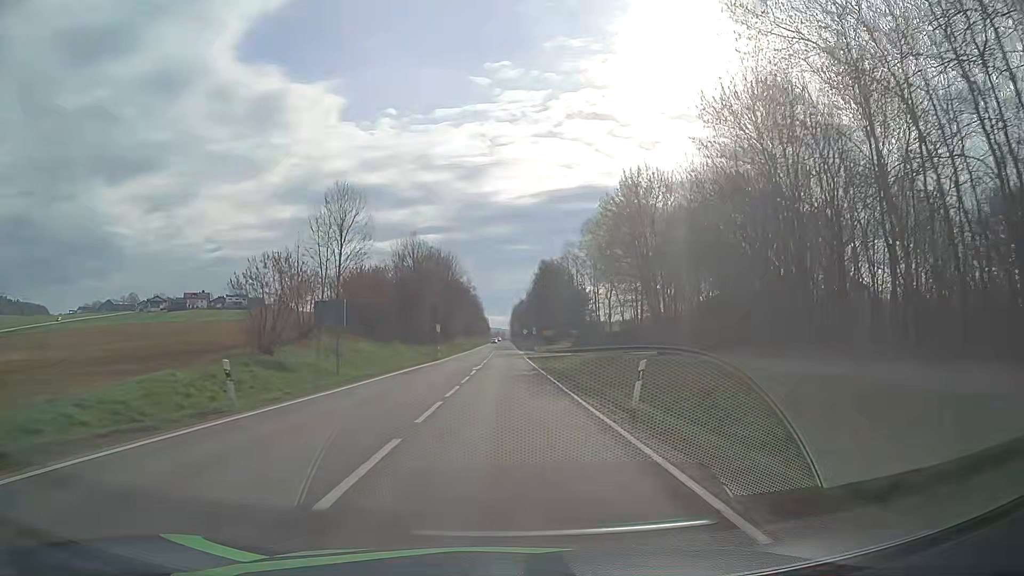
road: secondary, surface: asphalt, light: Day
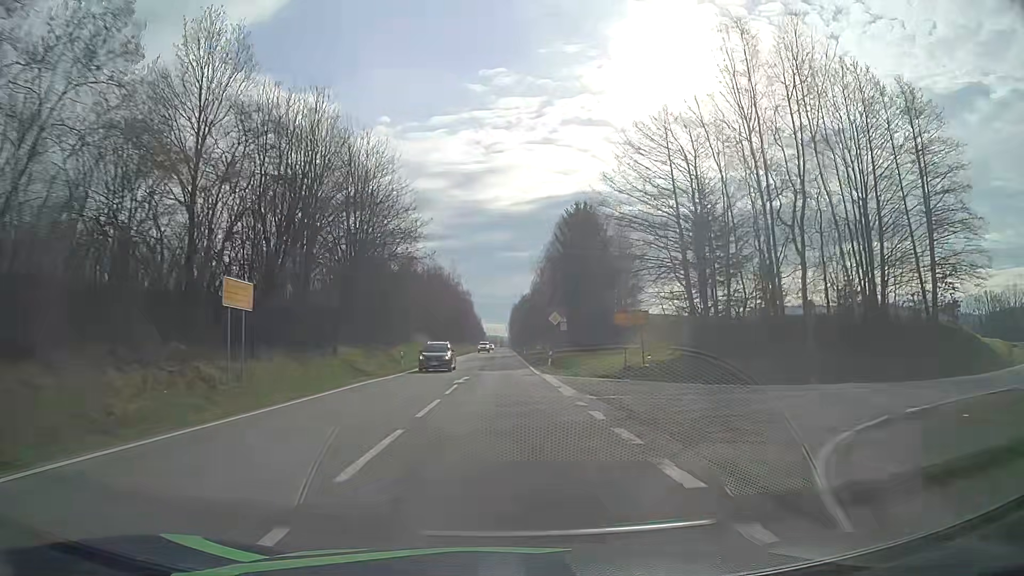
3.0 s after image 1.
(-0.2, +65.0) m; 0°
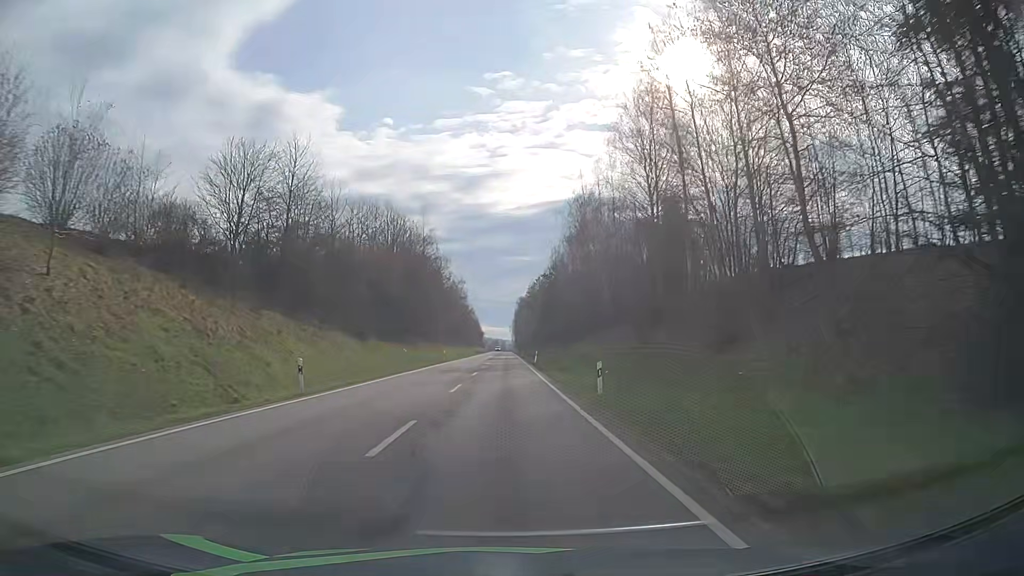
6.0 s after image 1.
(-0.4, +65.7) m; -1°
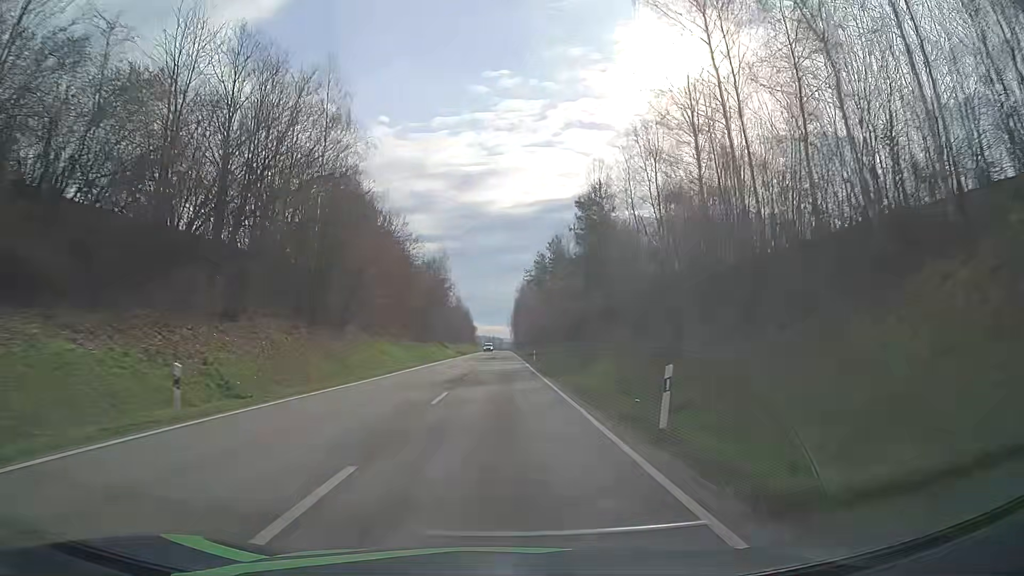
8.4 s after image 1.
(+0.1, +53.0) m; 0°
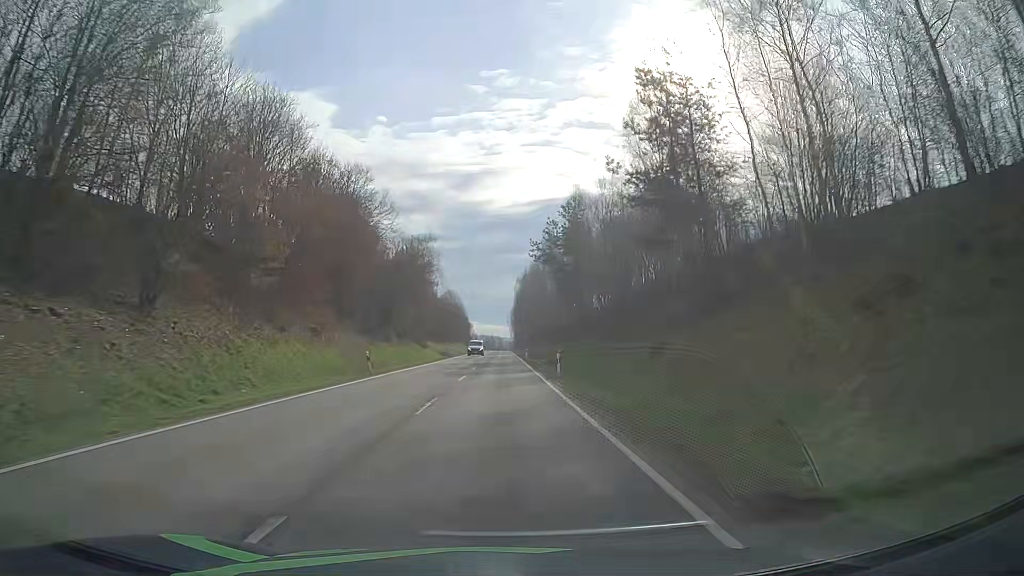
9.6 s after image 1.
(+0.1, +26.7) m; 0°
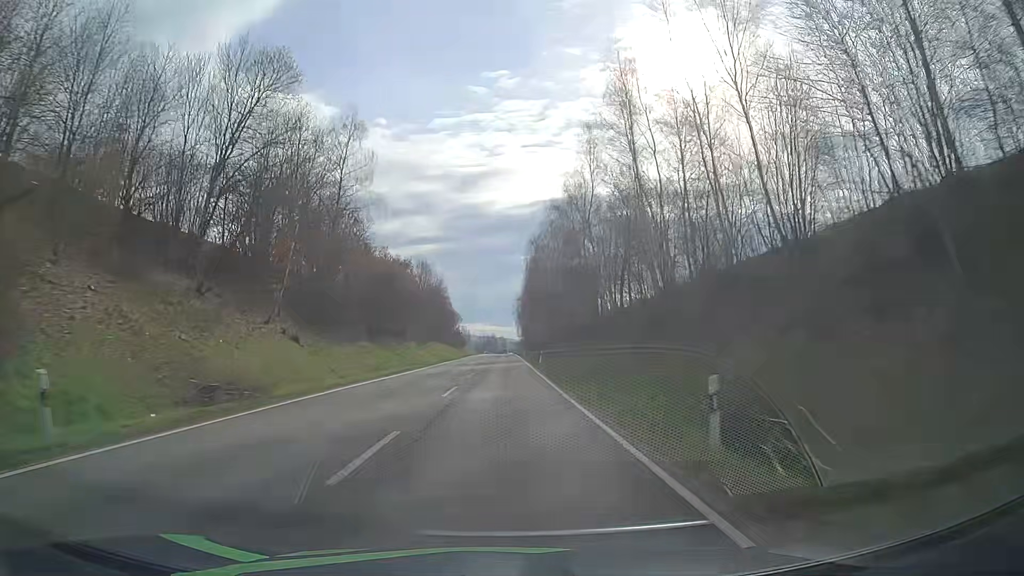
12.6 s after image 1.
(-0.3, +67.4) m; -1°
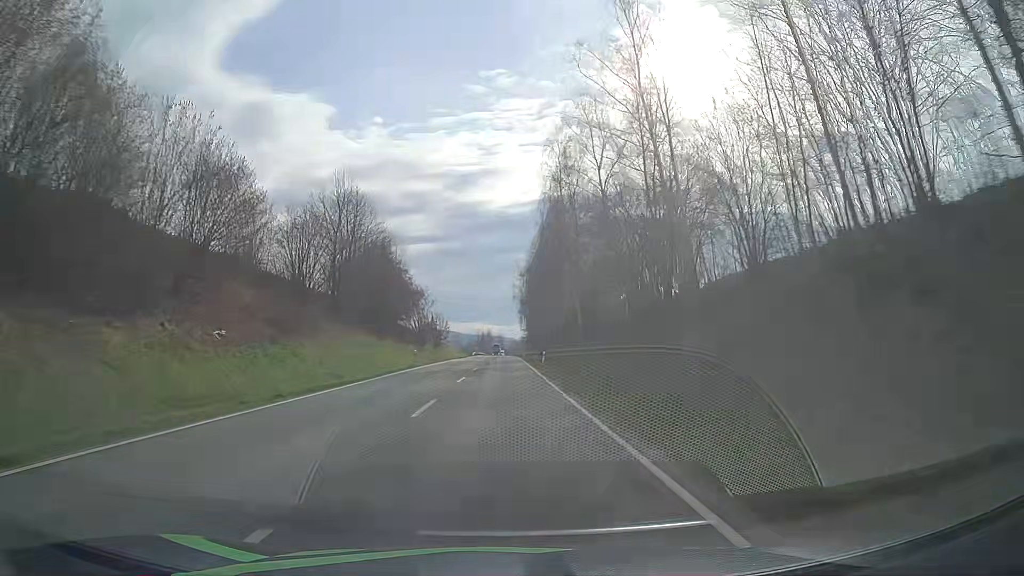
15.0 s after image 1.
(+0.2, +54.2) m; 0°
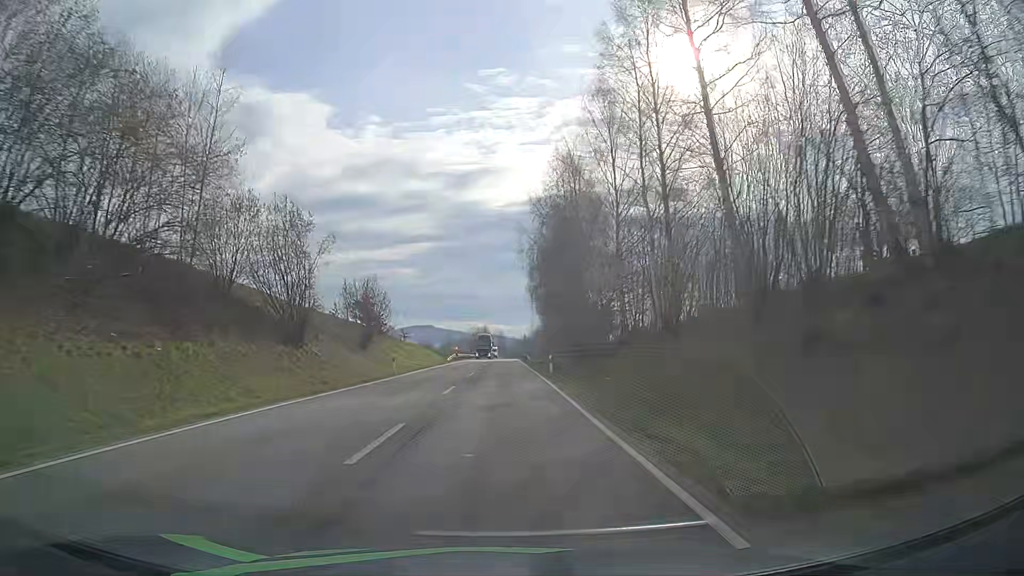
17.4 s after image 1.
(-0.1, +53.8) m; 0°
(0, +10) (0, +20) (0, +30) (0, +40) (0, +50) (0, +60) (0, +70) (0, +80) (0, +90) (0, +100) m
